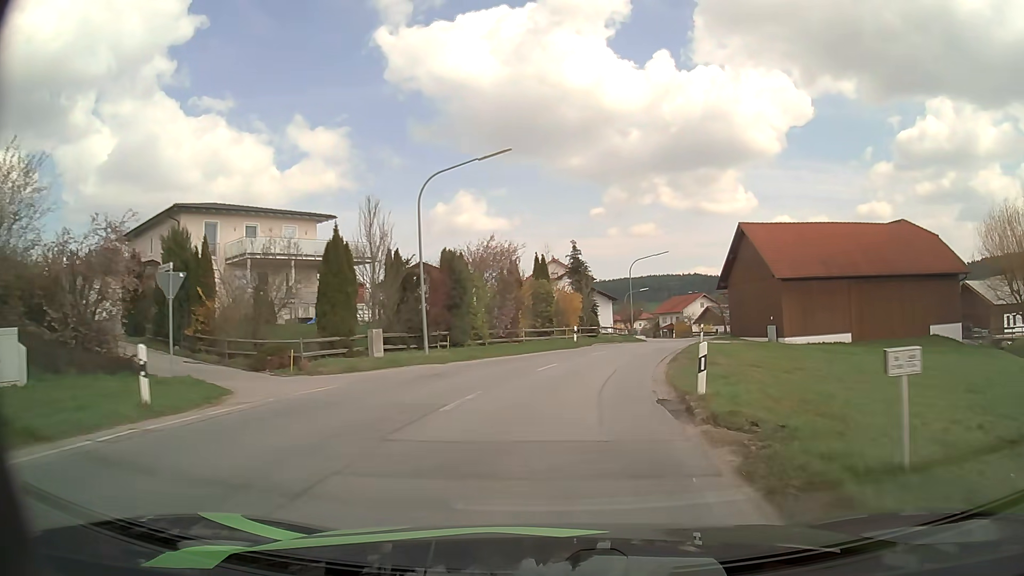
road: secondary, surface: asphalt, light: Day
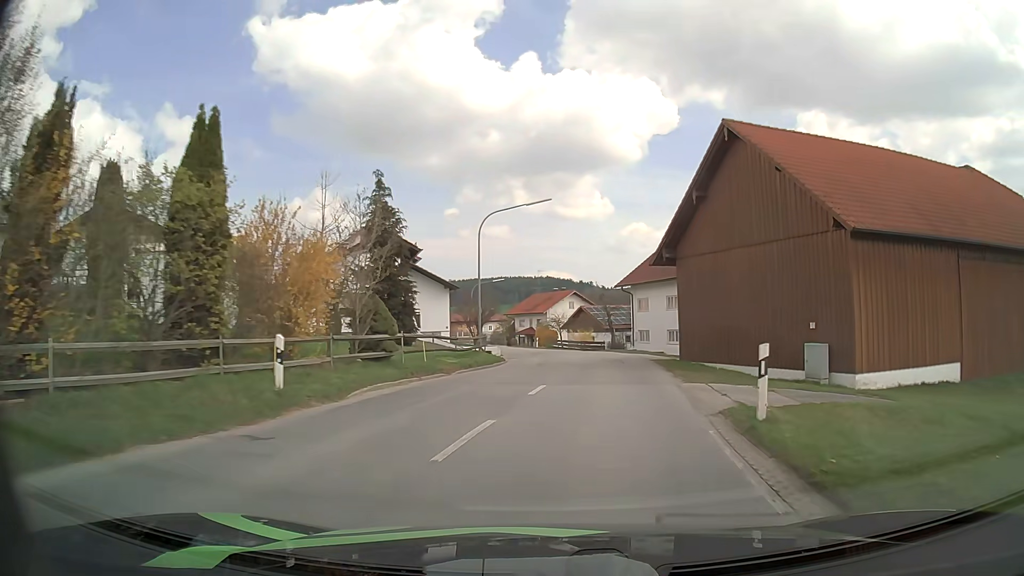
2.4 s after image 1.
(+3.1, +27.8) m; +13°
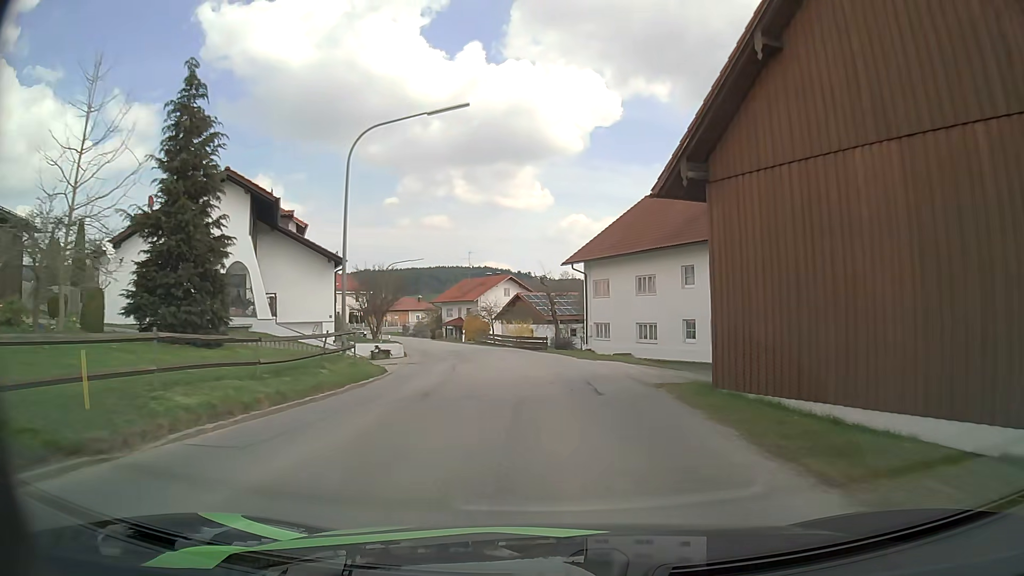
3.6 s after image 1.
(+0.7, +14.0) m; +6°
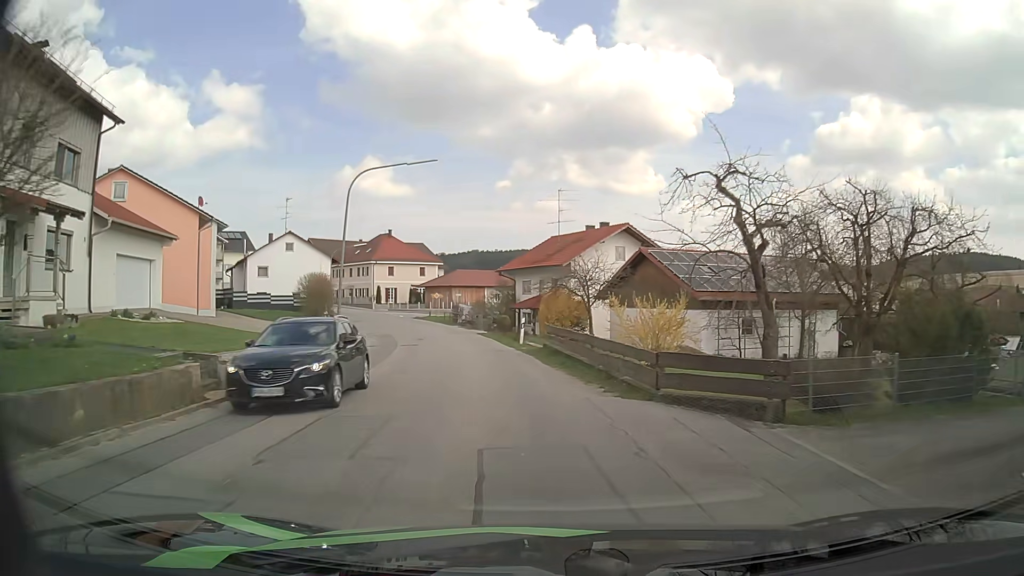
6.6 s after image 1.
(-2.1, +35.1) m; -9°
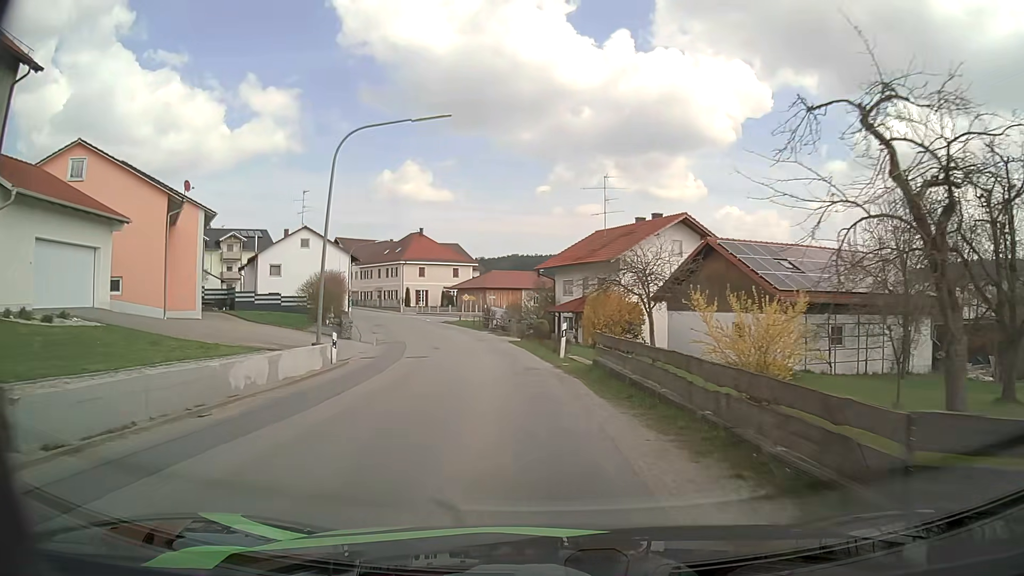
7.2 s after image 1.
(-0.2, +7.2) m; -4°
(0, +10) (-1, +20) (-2, +30) (-4, +40) (-7, +49) (-10, +59) (-13, +68) (-17, +78) (-21, +87) (-26, +95) m
